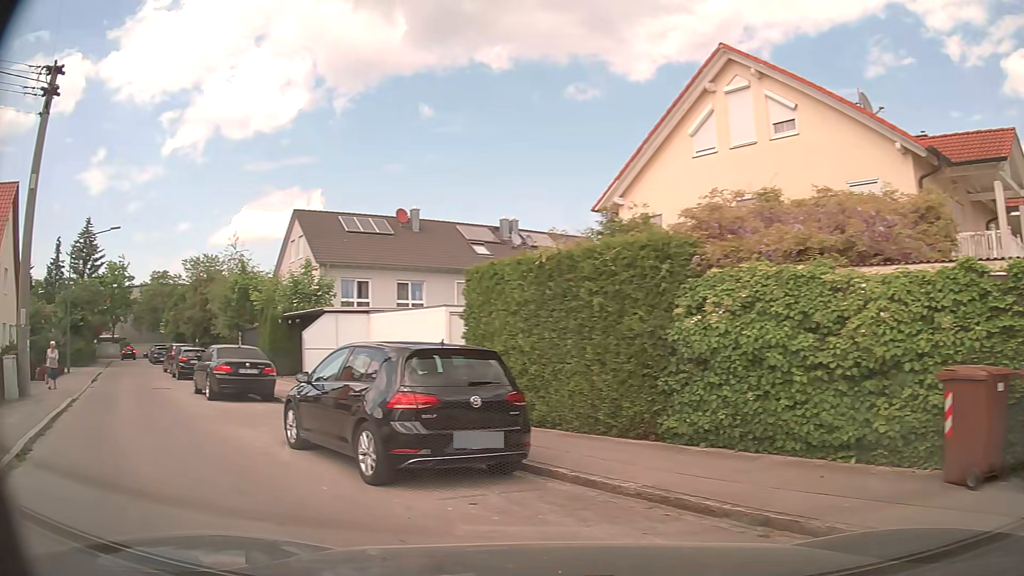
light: Day
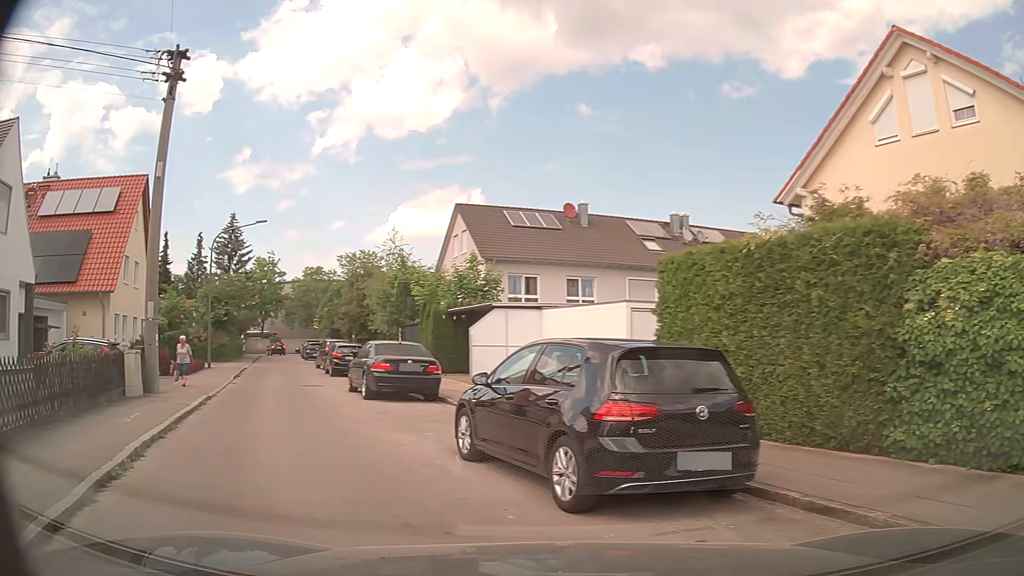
(-0.2, +1.3) m; -15°
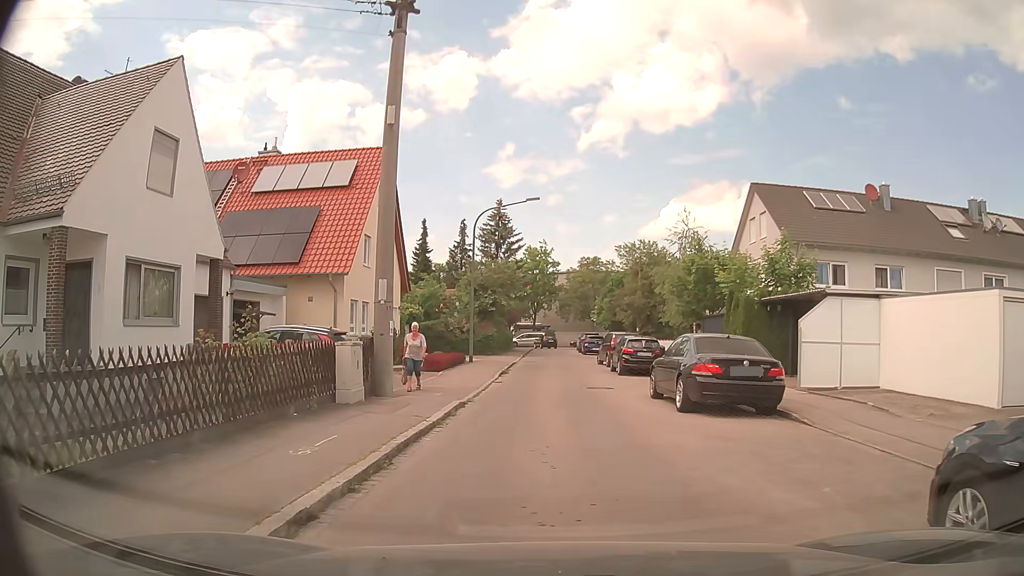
(-1.1, +4.4) m; -22°
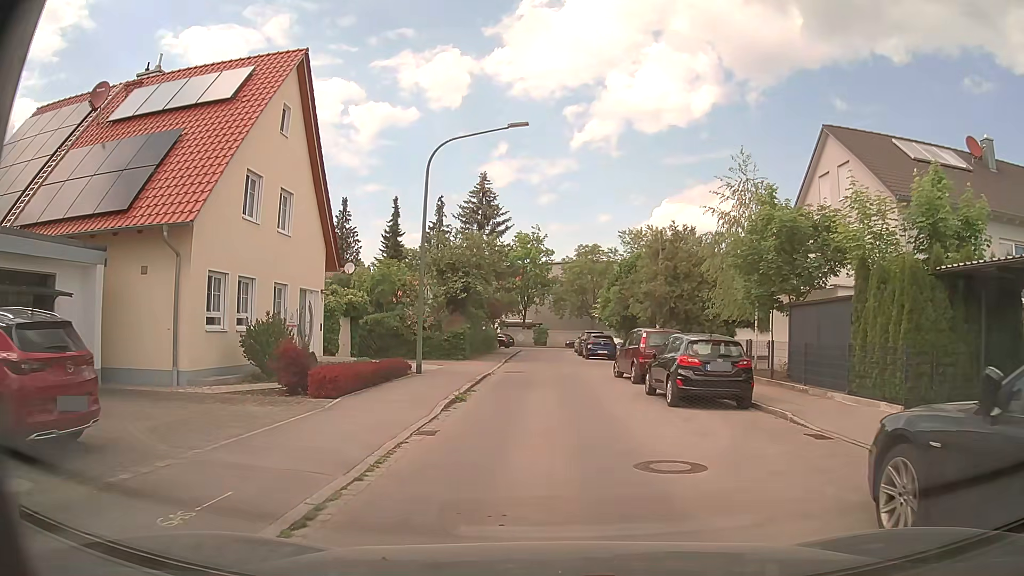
(0.0, +11.8) m; +1°
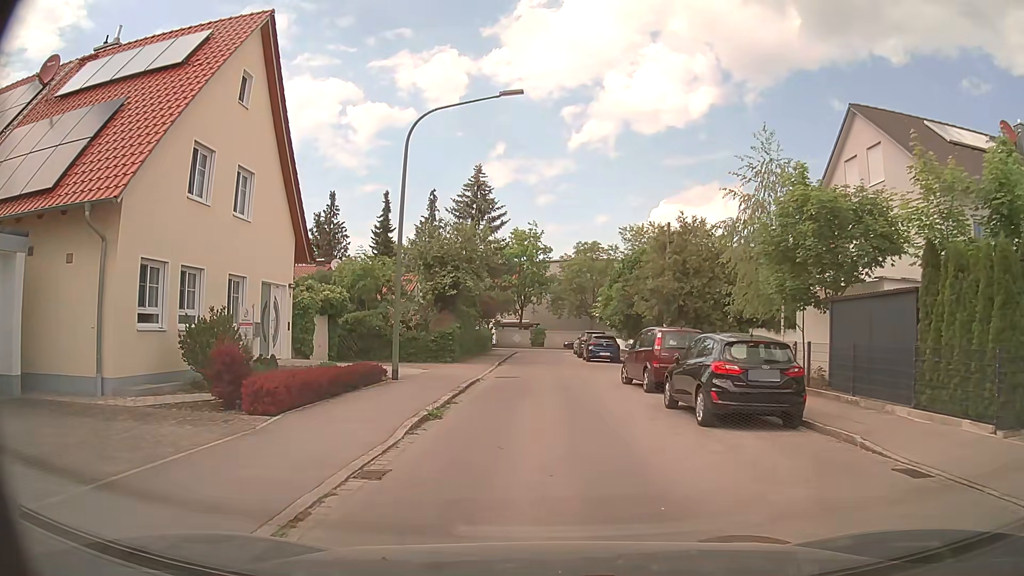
(0.0, +3.0) m; +1°
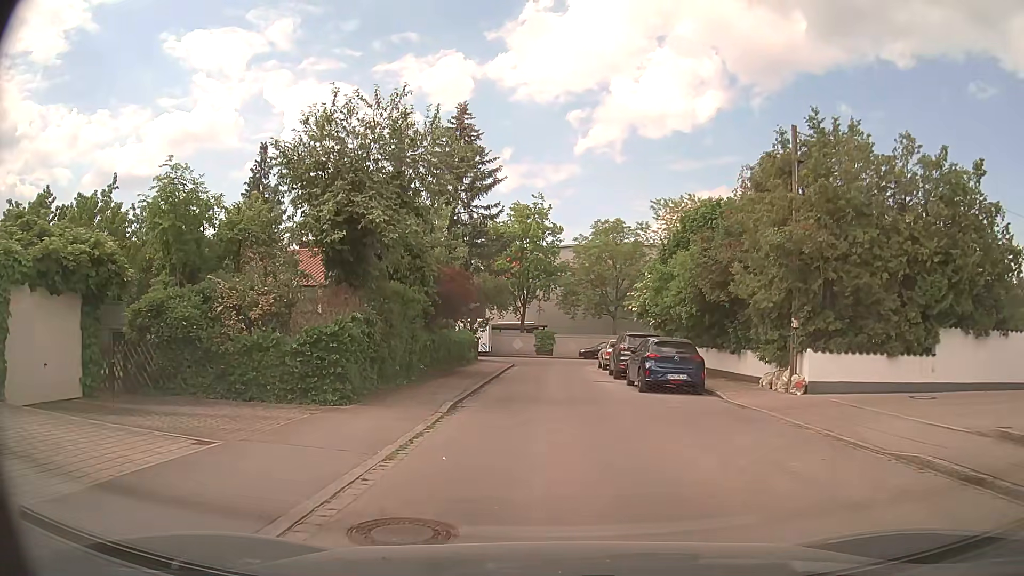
(-0.4, +17.1) m; -1°
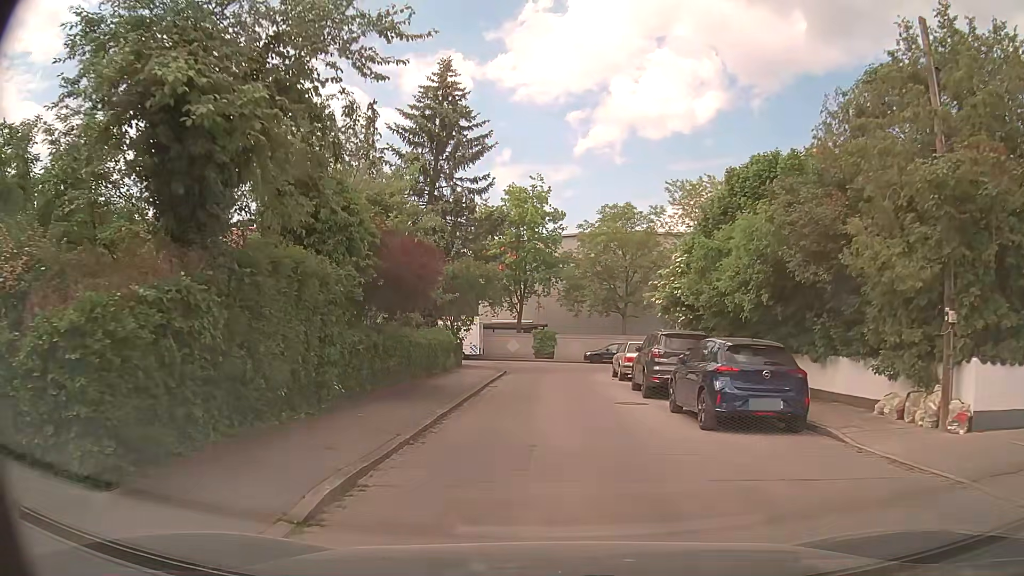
(0.0, +7.2) m; 0°
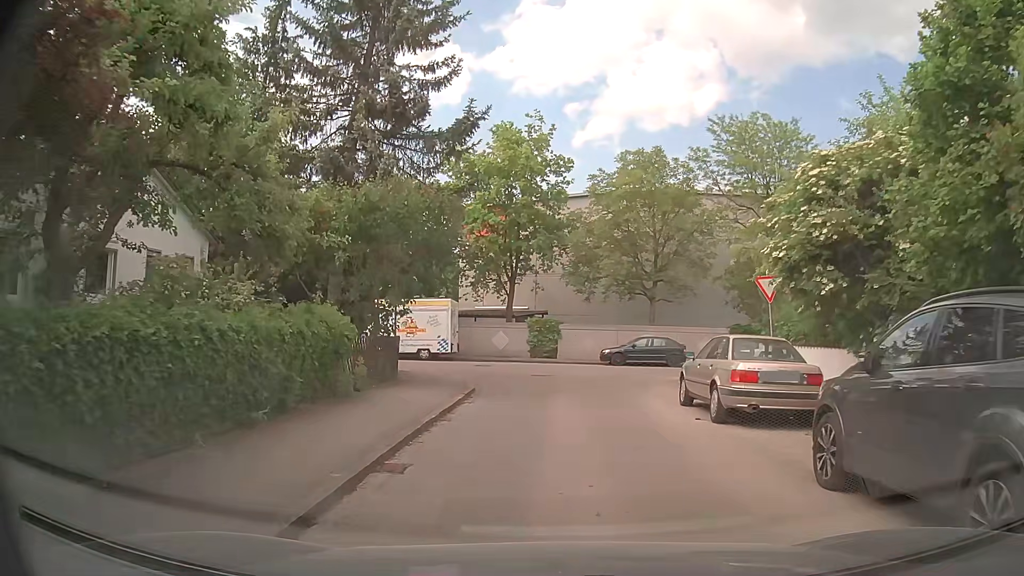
(-0.1, +13.3) m; -1°
